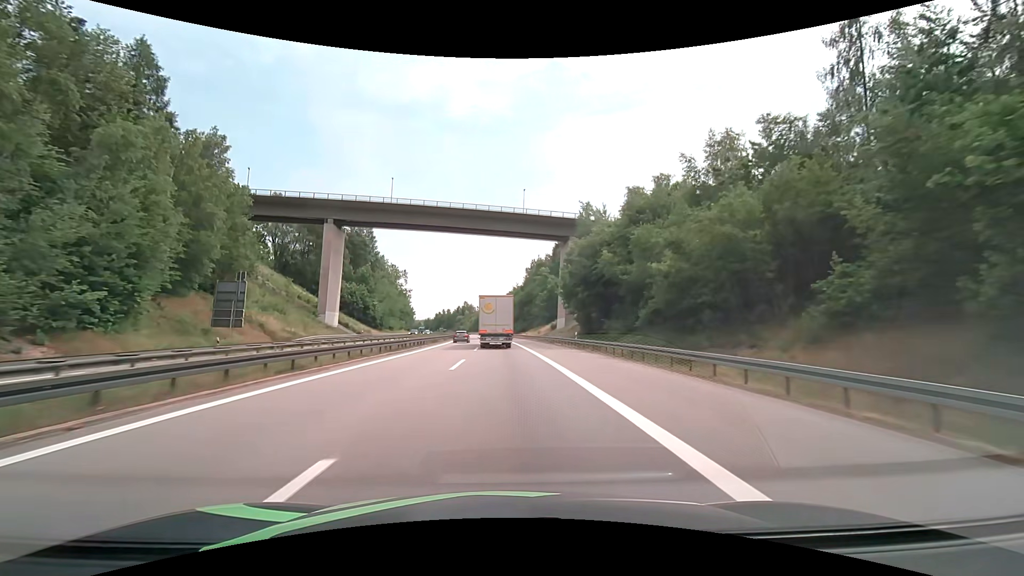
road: motorway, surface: asphalt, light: Day
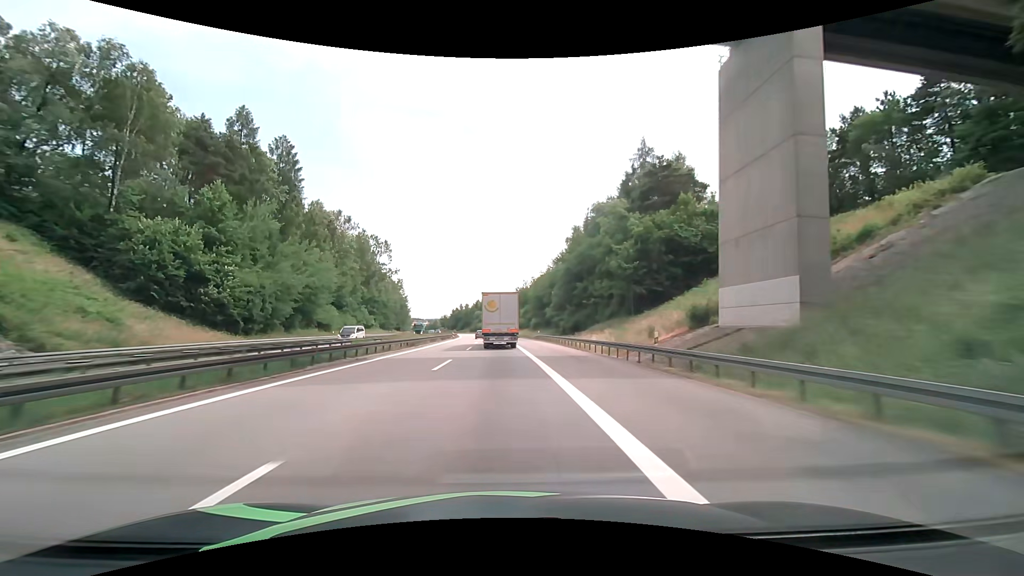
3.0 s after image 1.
(-0.9, +71.8) m; -3°
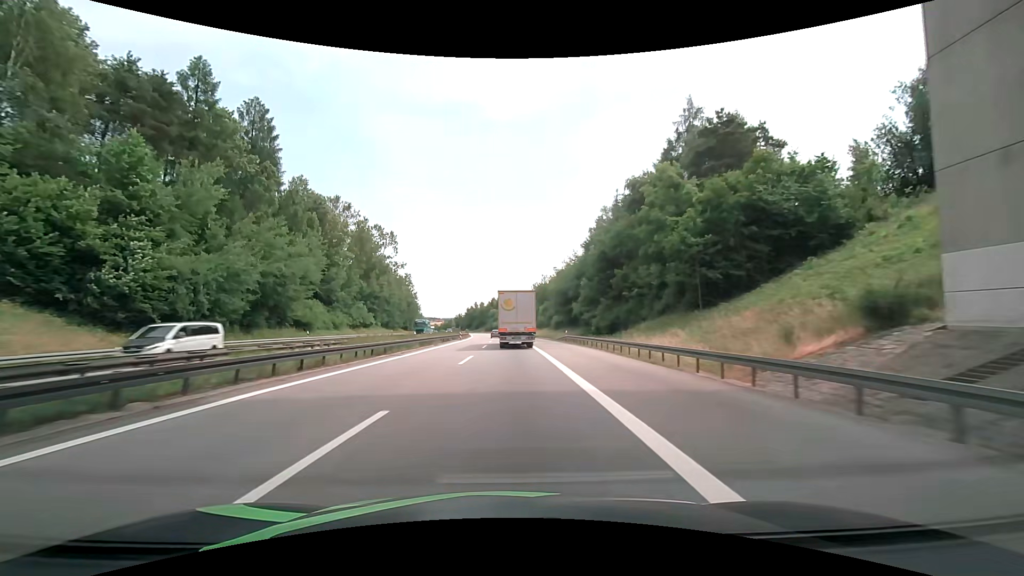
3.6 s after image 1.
(-0.3, +15.0) m; -2°
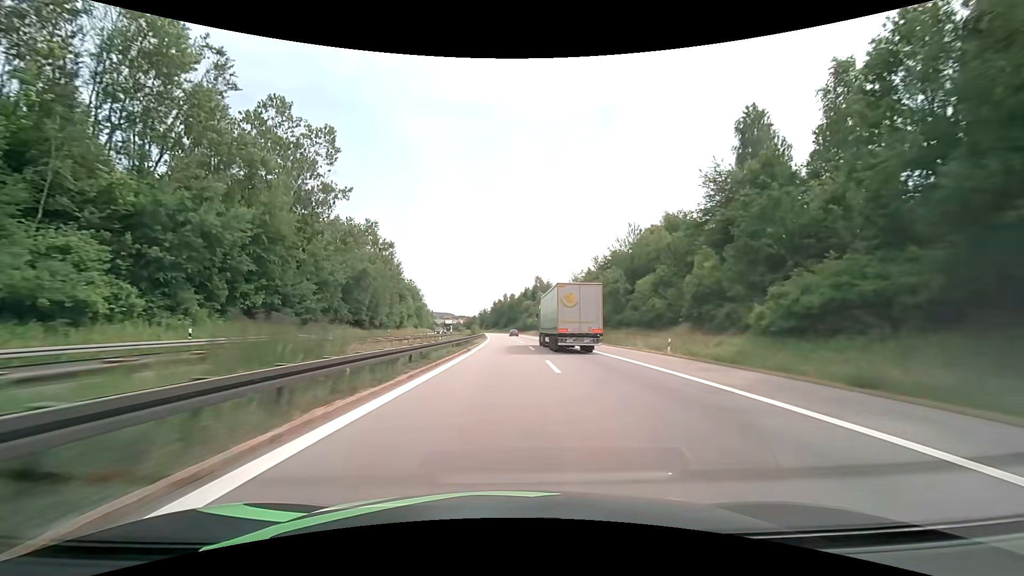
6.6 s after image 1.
(-3.1, +75.8) m; -4°
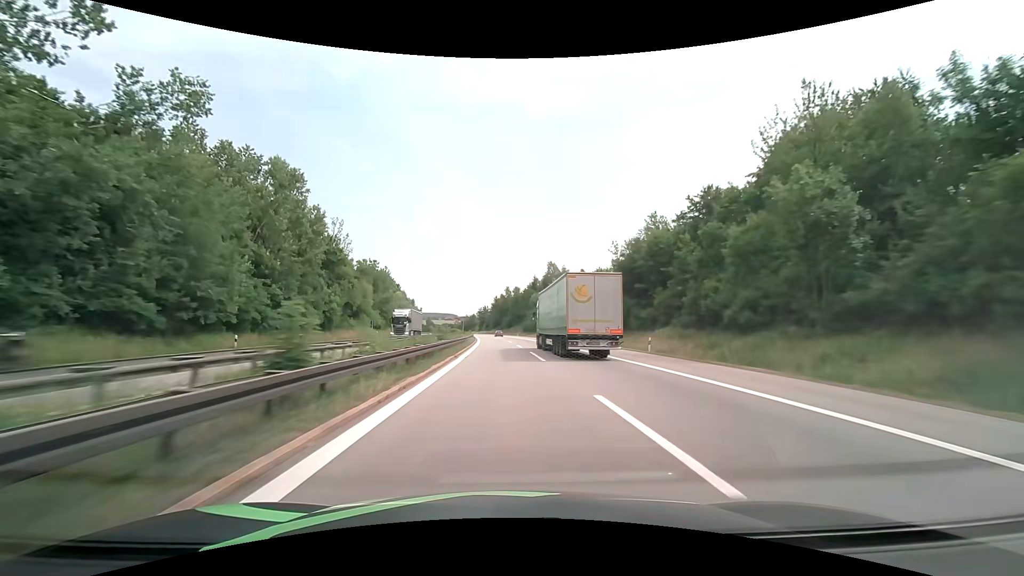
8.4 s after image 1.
(0.0, +47.5) m; 0°
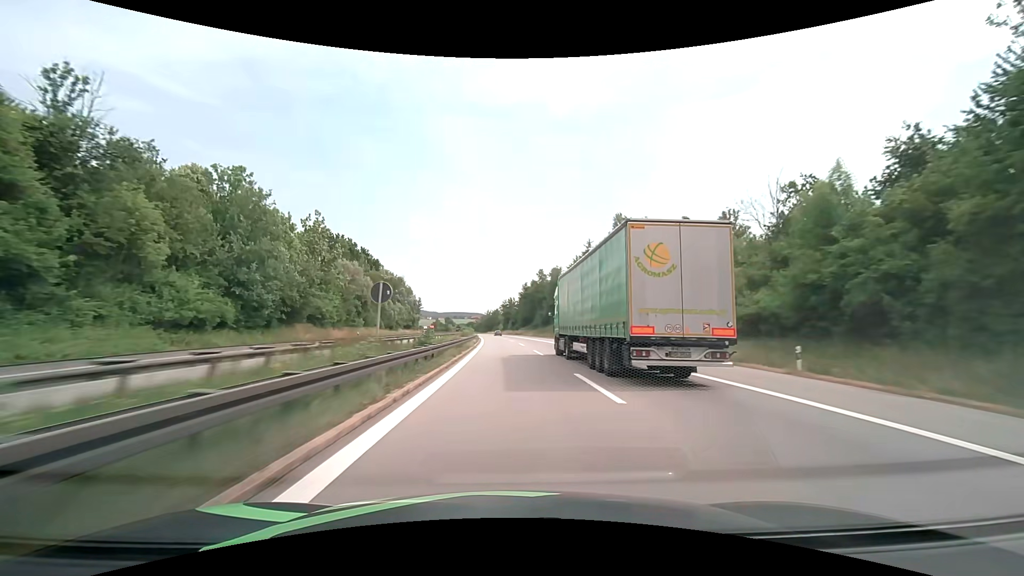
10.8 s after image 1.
(-1.8, +66.7) m; -3°
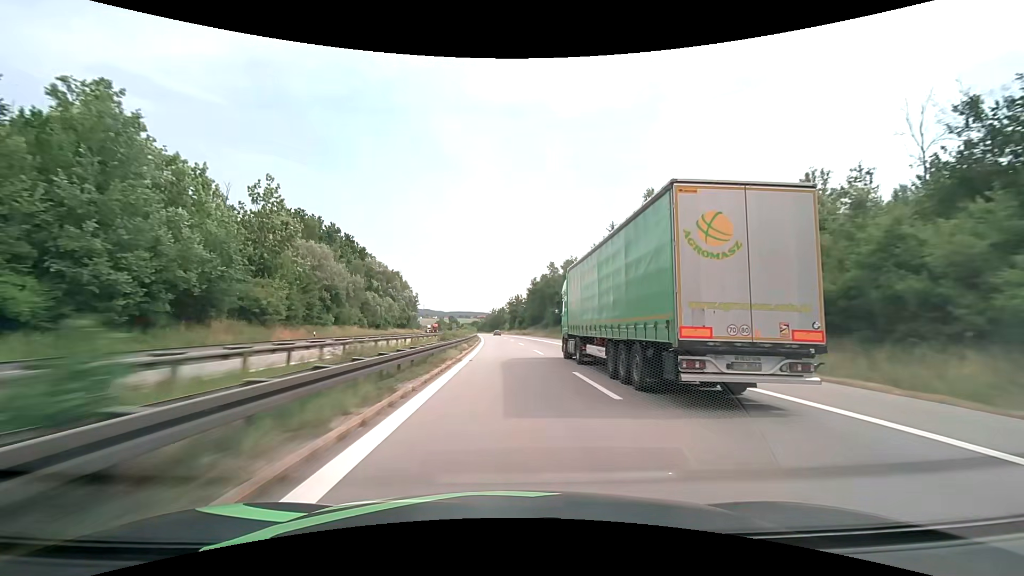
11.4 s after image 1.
(-0.1, +17.3) m; -1°
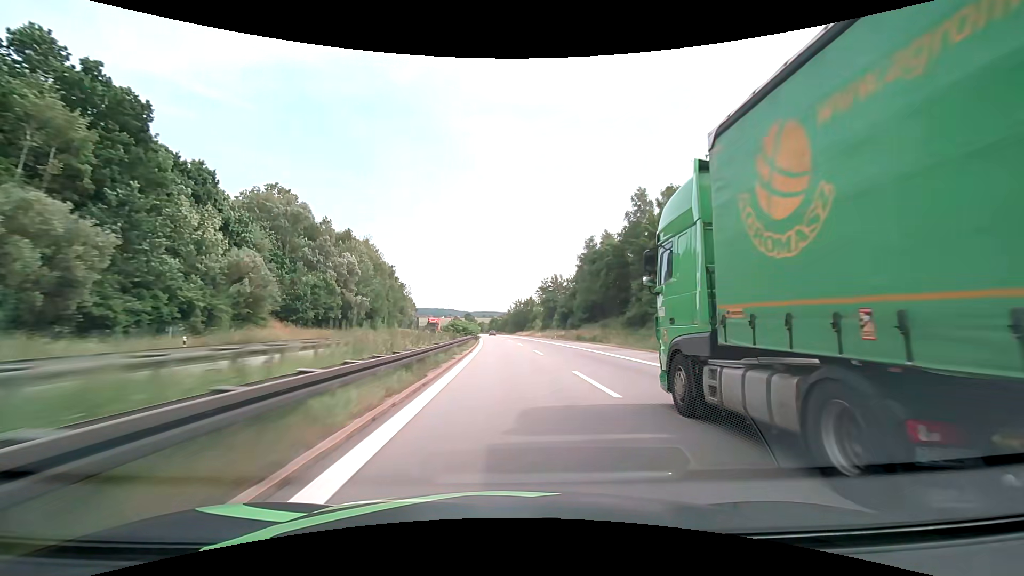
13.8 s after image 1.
(-1.7, +71.4) m; -3°
(0, +10) (0, +20) (0, +30) (-1, +40) (-1, +50) (-1, +60) (-2, +70) (-2, +80) (-3, +90) (-4, +100) m
